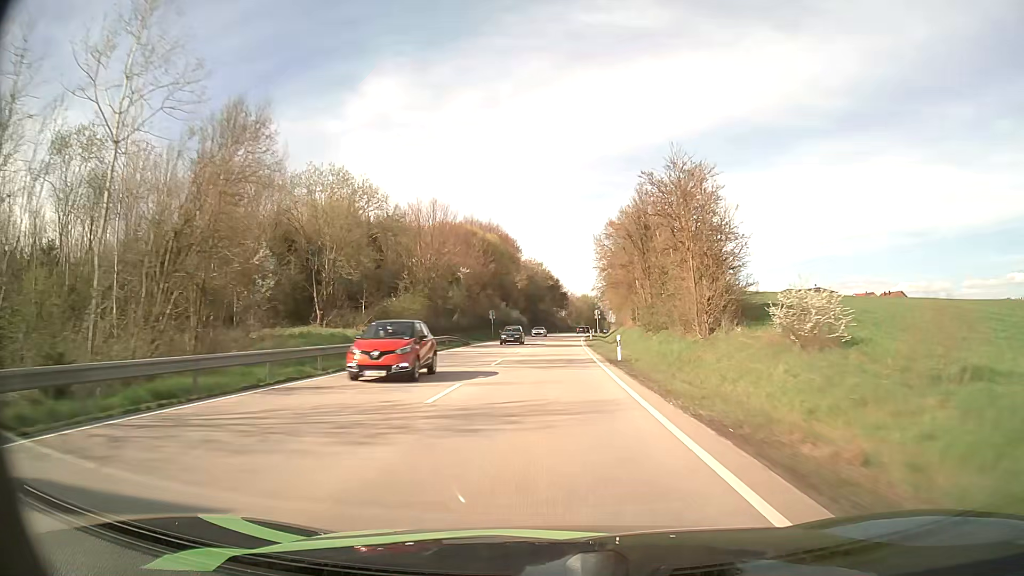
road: primary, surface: asphalt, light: Day
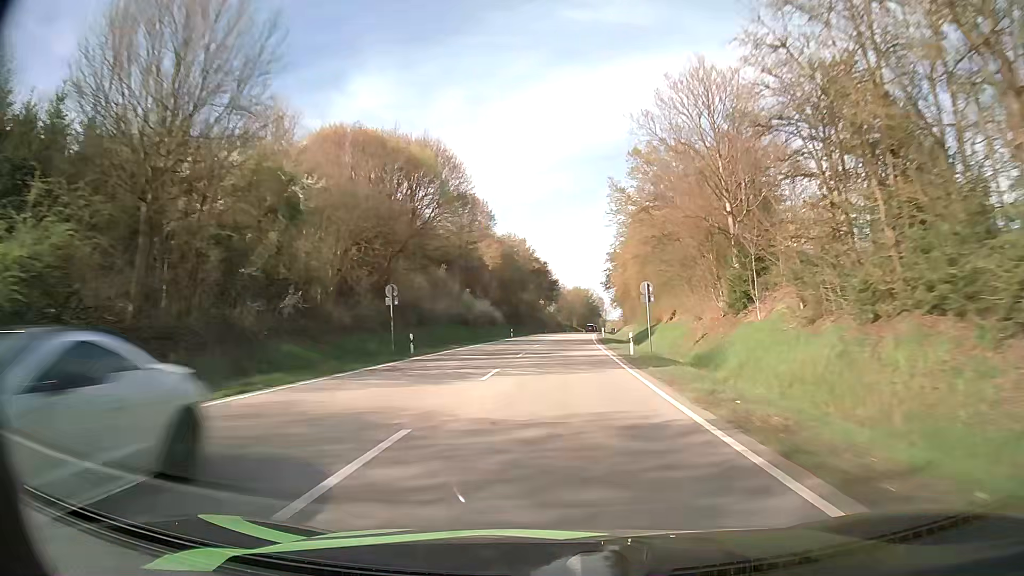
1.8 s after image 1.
(+0.4, +43.9) m; +1°
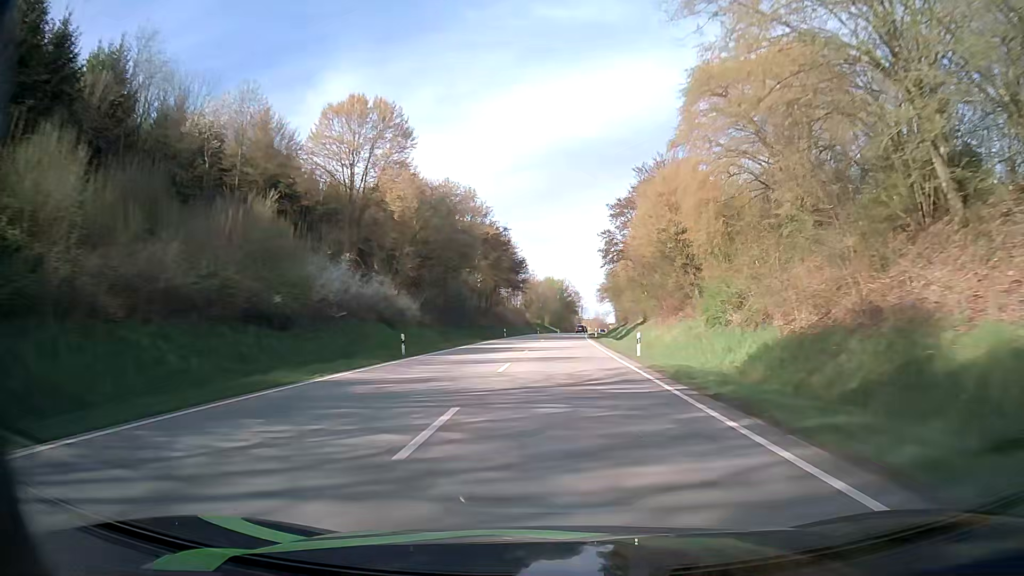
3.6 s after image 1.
(+0.9, +45.8) m; +3°
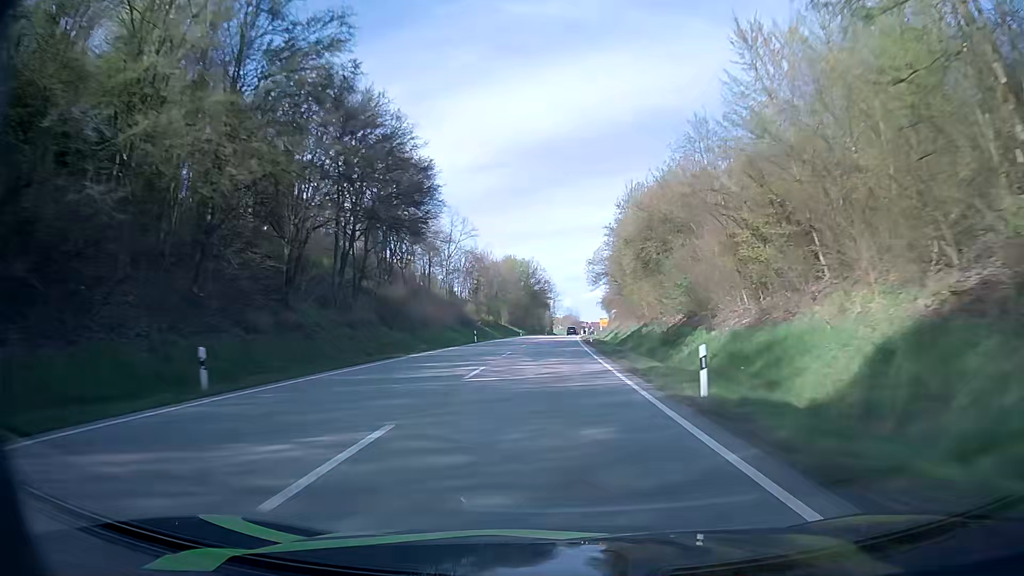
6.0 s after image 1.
(+1.8, +61.9) m; +3°
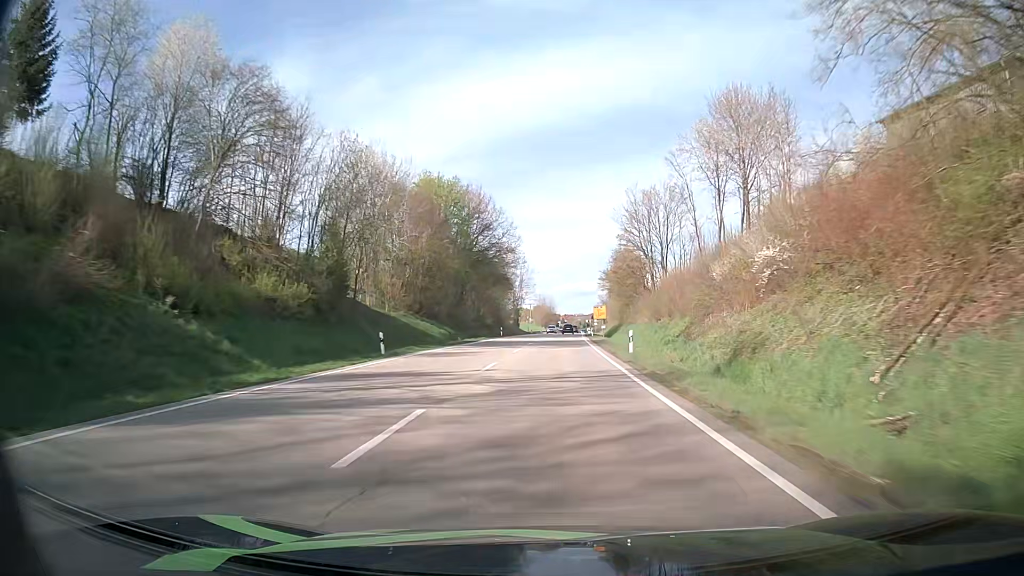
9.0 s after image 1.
(+1.6, +76.1) m; +3°
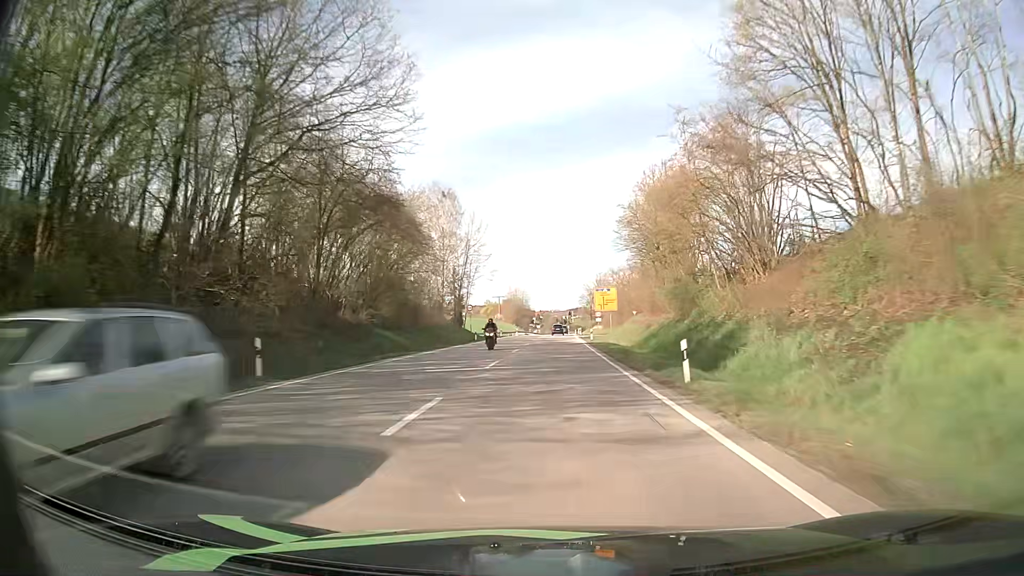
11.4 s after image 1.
(+1.2, +58.0) m; +2°
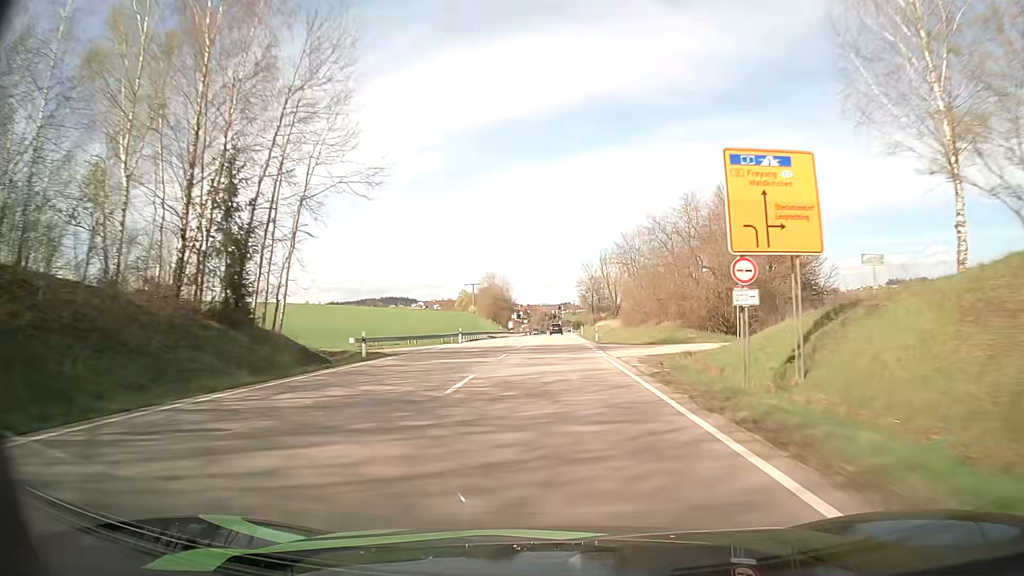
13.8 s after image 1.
(+0.7, +56.0) m; +1°
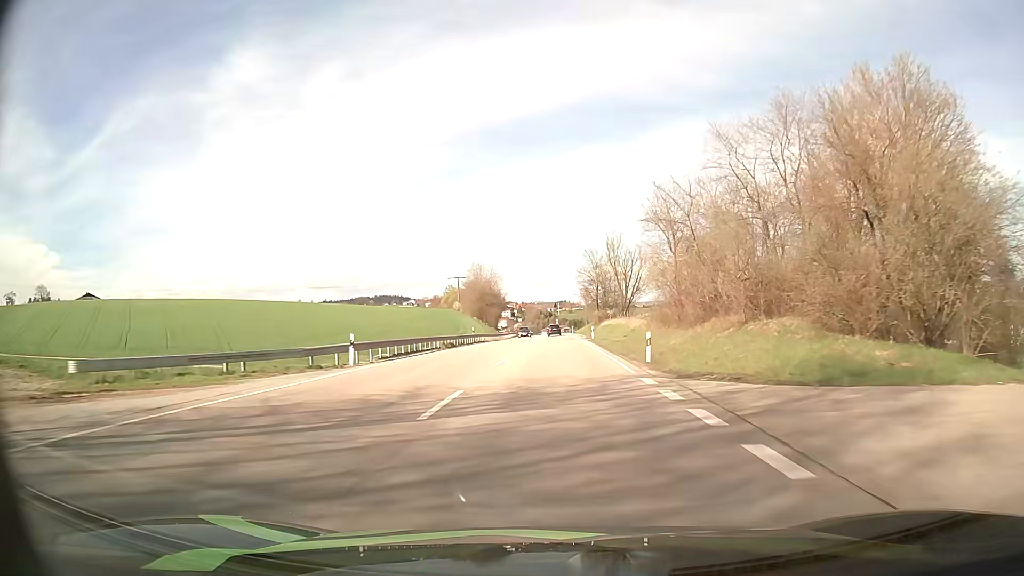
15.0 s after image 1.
(+0.1, +26.9) m; +1°
(0, +10) (0, +20) (0, +30) (0, +40) (0, +50) (+1, +60) (+1, +70) (+1, +80) (+1, +90) (+1, +100) m
